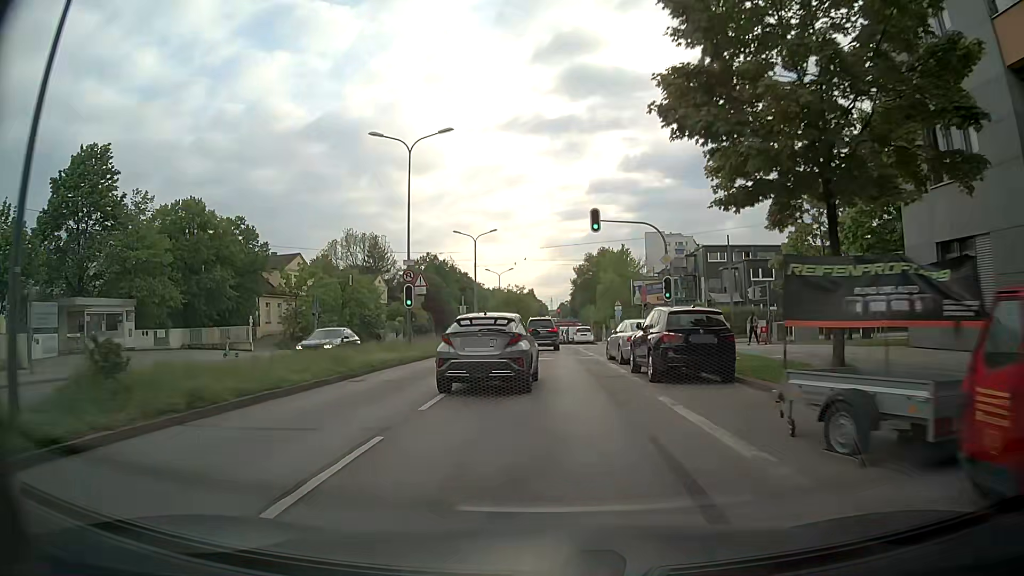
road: secondary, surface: asphalt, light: Day
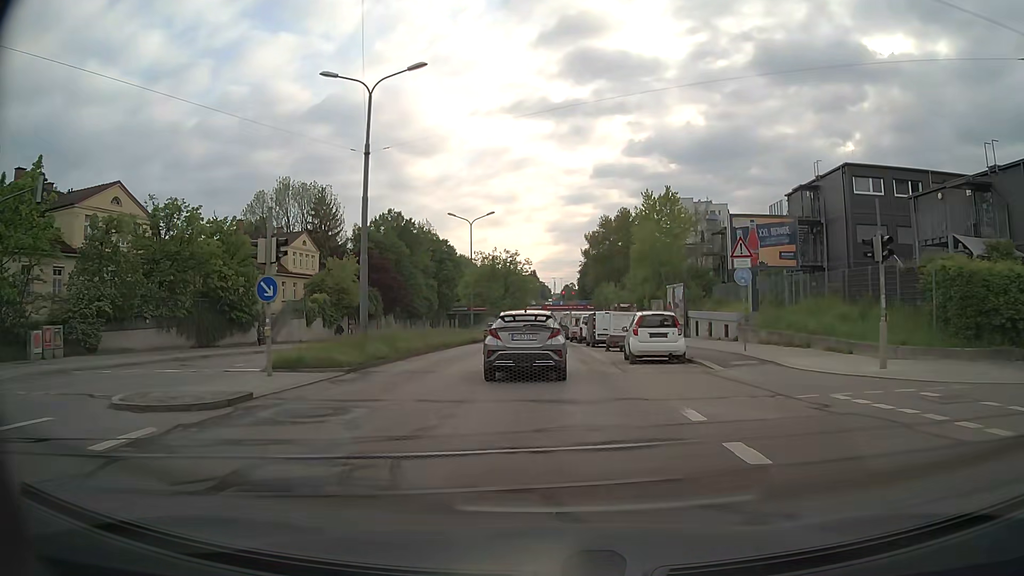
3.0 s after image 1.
(0.0, +38.5) m; 0°
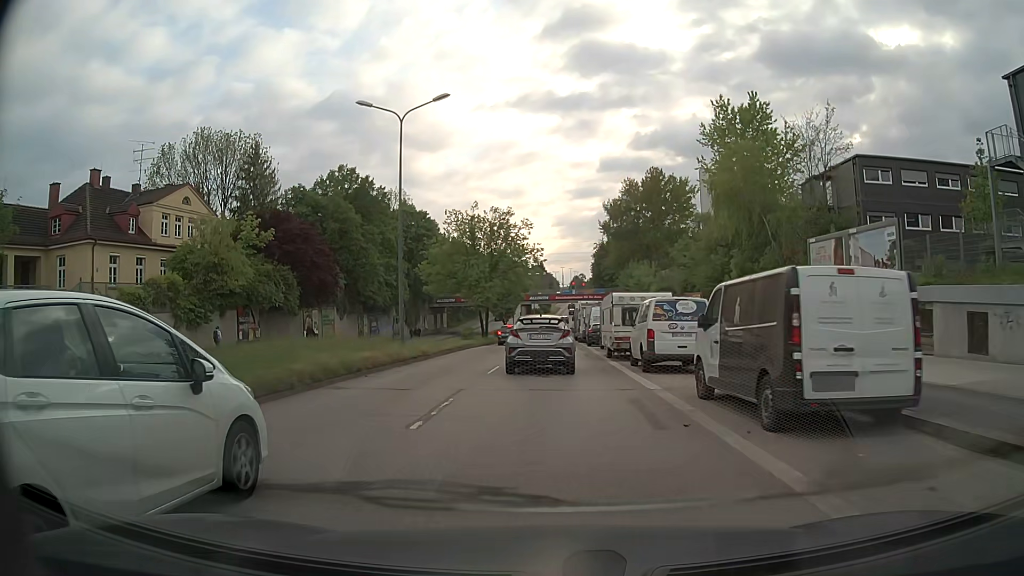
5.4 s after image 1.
(0.0, +29.3) m; -1°
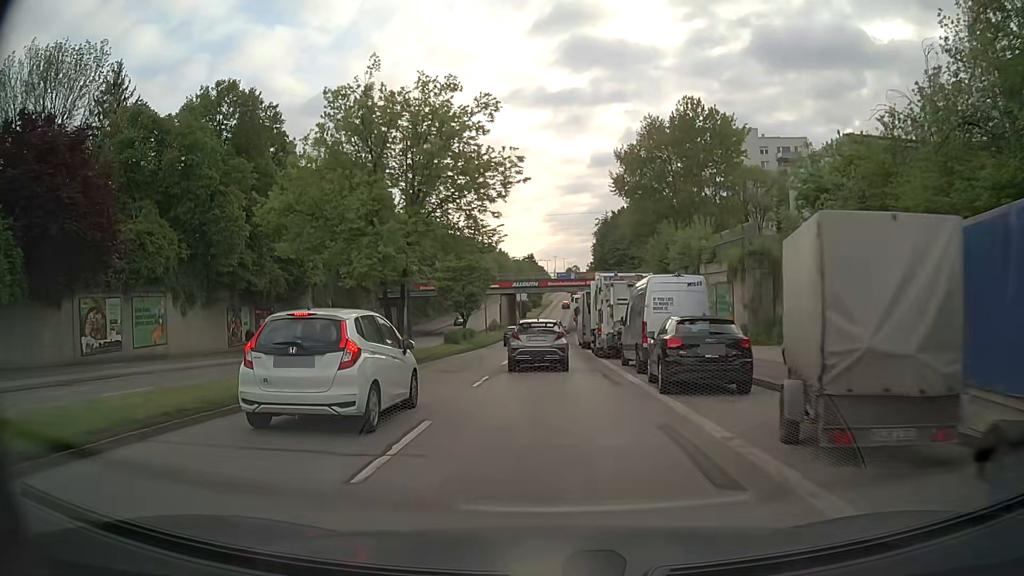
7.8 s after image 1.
(+0.3, +30.2) m; +1°
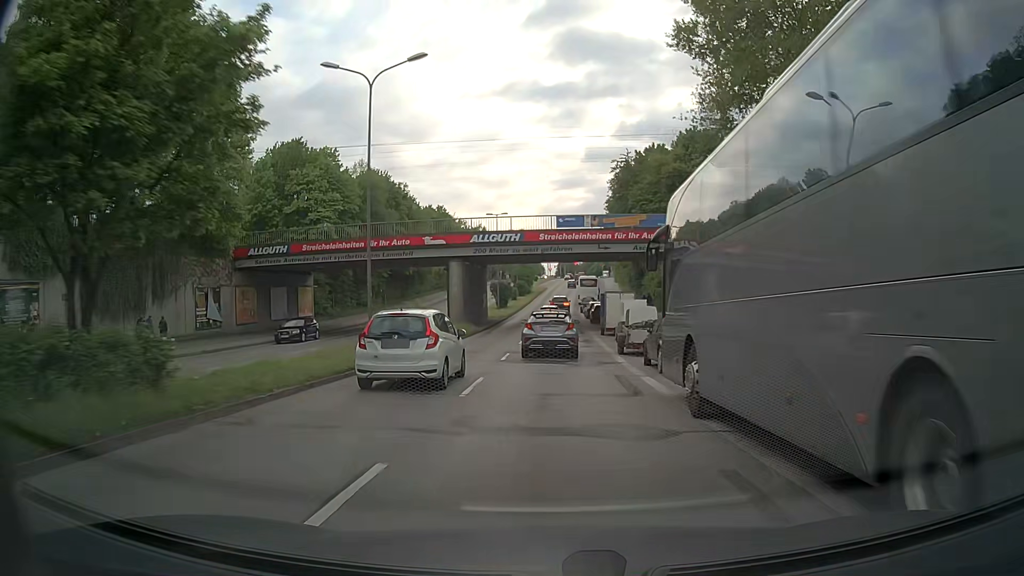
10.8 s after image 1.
(+0.2, +39.5) m; 0°
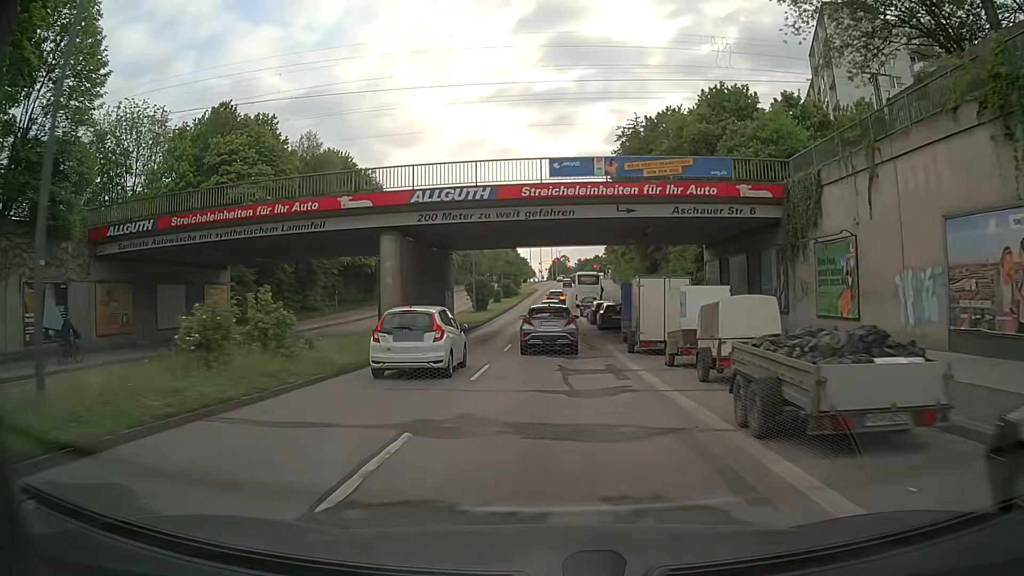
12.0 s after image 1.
(+0.3, +16.1) m; +2°
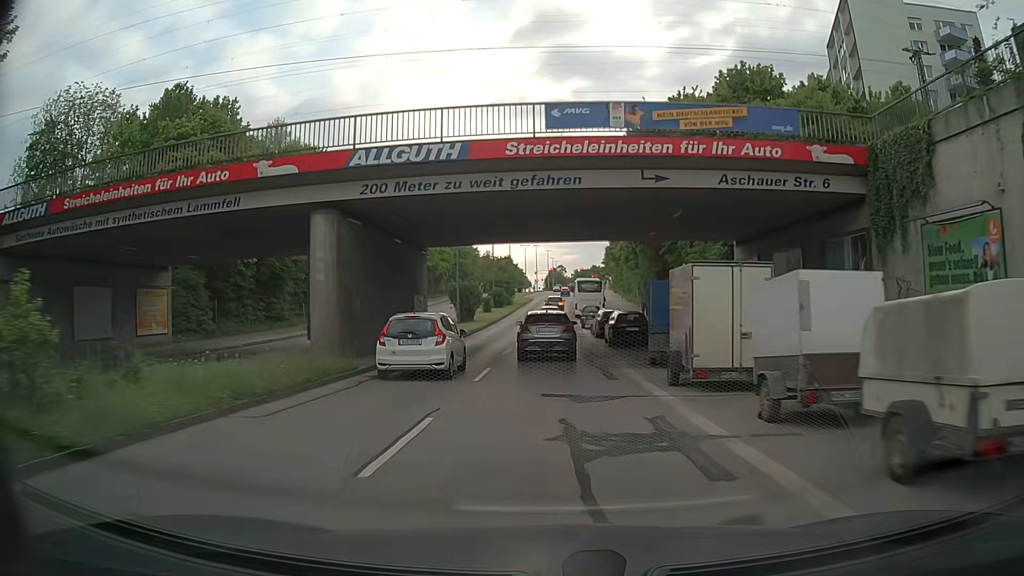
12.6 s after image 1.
(-0.1, +8.0) m; 0°
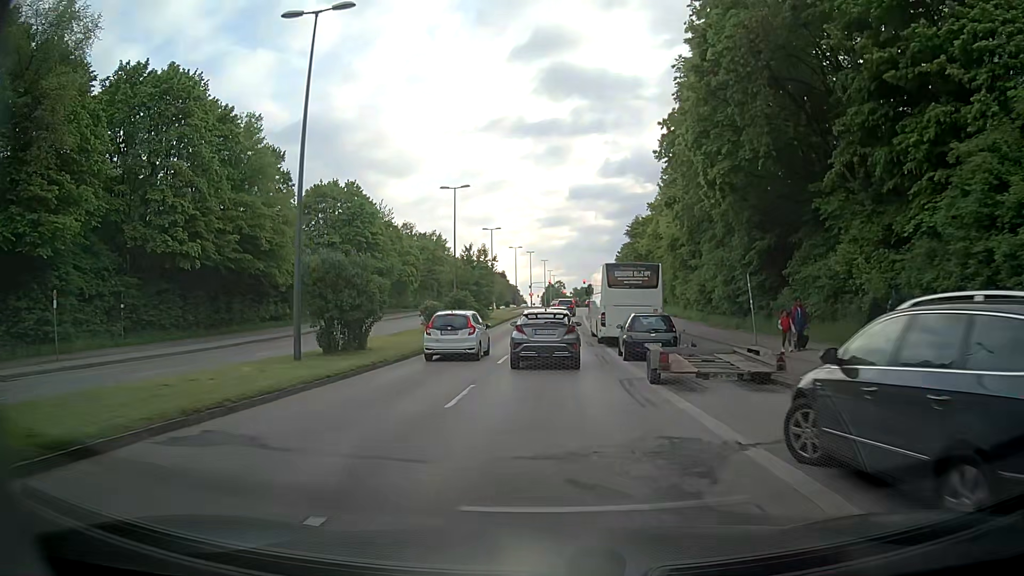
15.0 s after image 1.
(-0.1, +32.0) m; 0°
(0, +10) (0, +20) (0, +30) (0, +40) (+1, +50) (+1, +60) (+2, +70) (+3, +80) (+4, +90) (+5, +100) m
